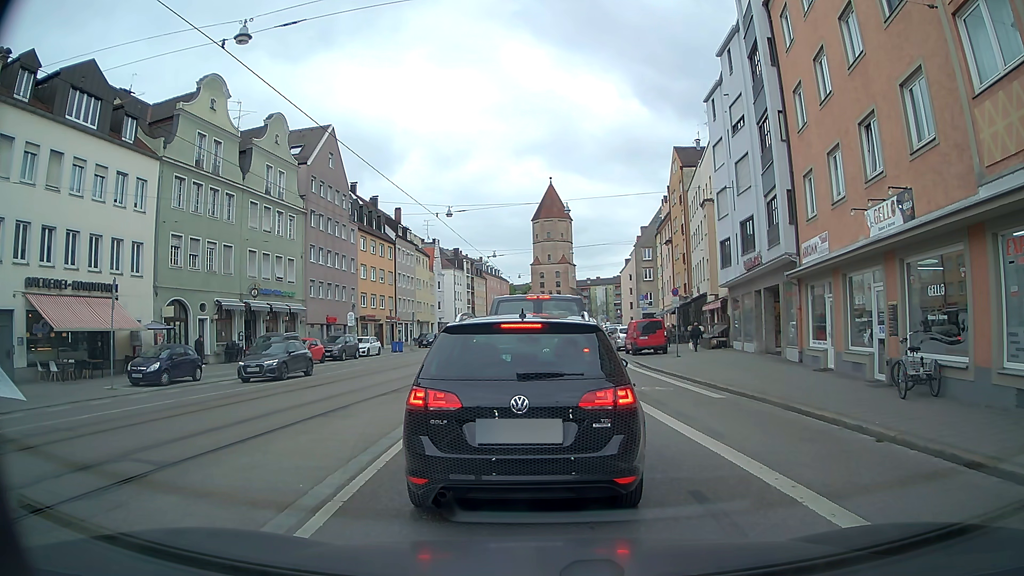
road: tertiary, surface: asphalt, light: Day
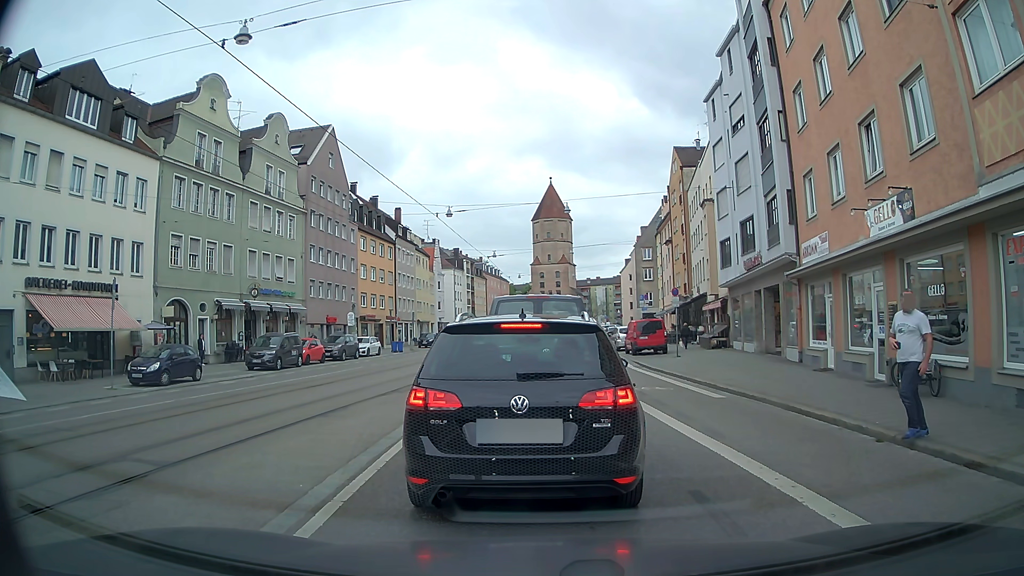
(0.0, 0.0) m; 0°
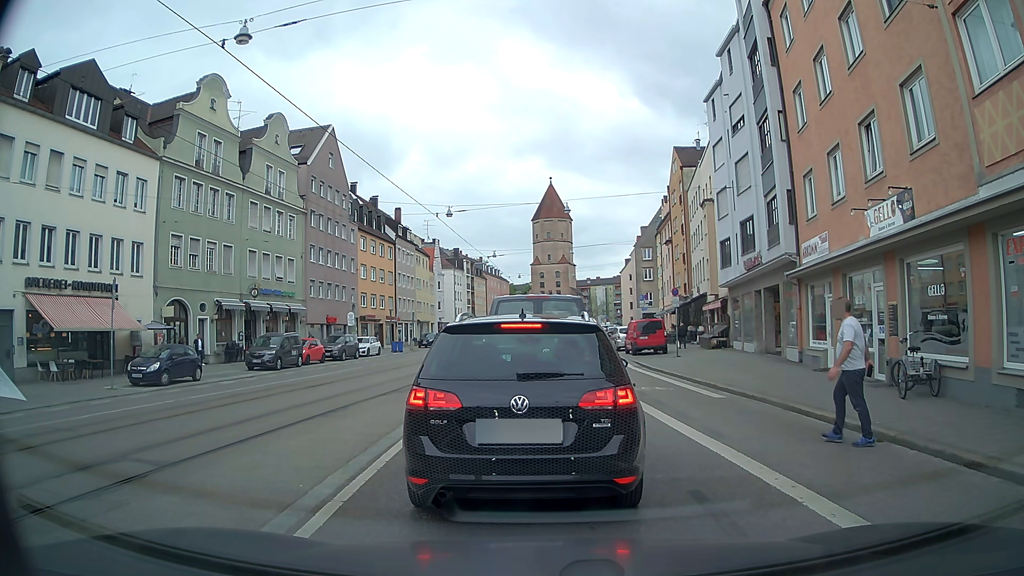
(0.0, 0.0) m; 0°
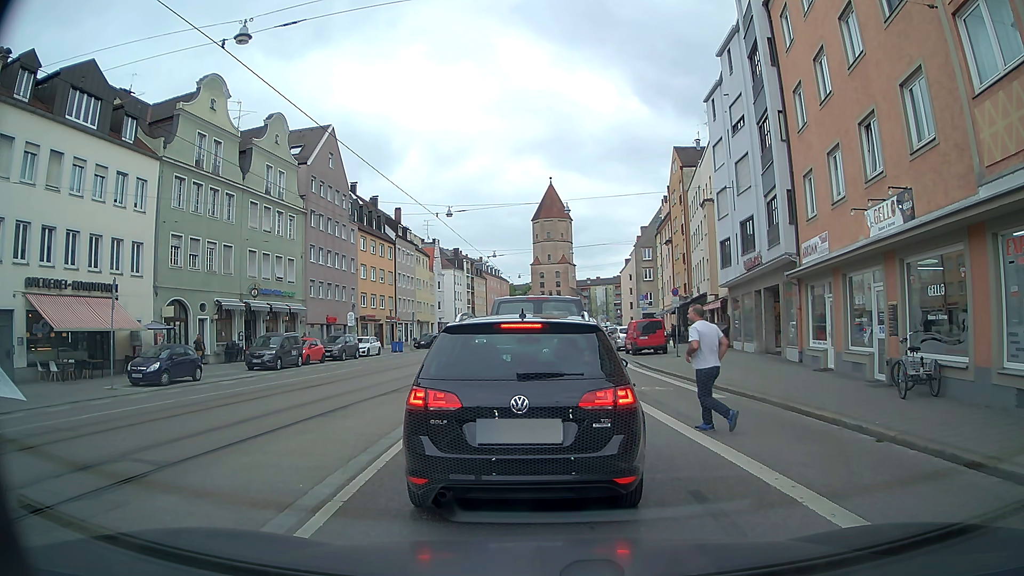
(0.0, 0.0) m; 0°
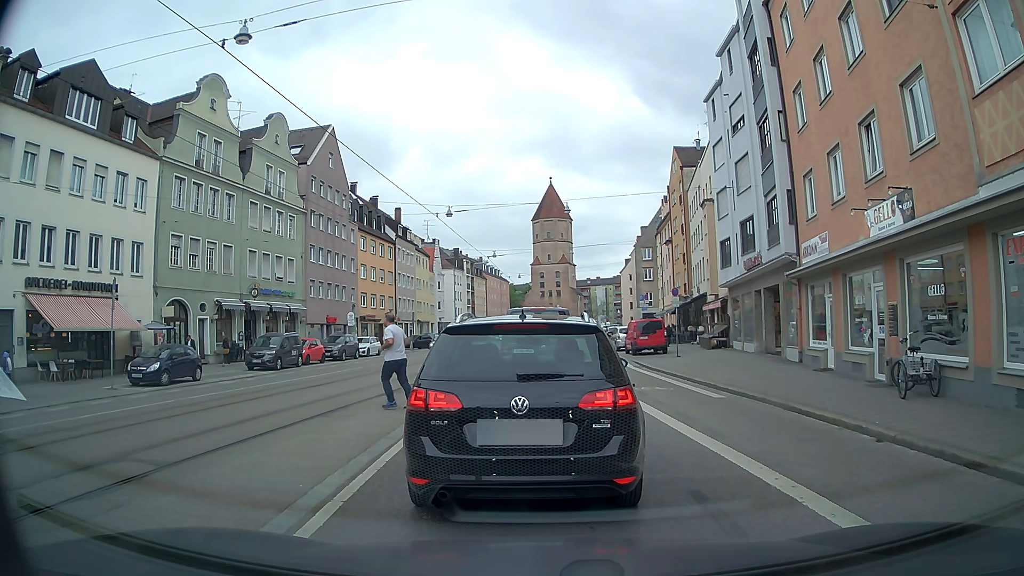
(0.0, 0.0) m; 0°
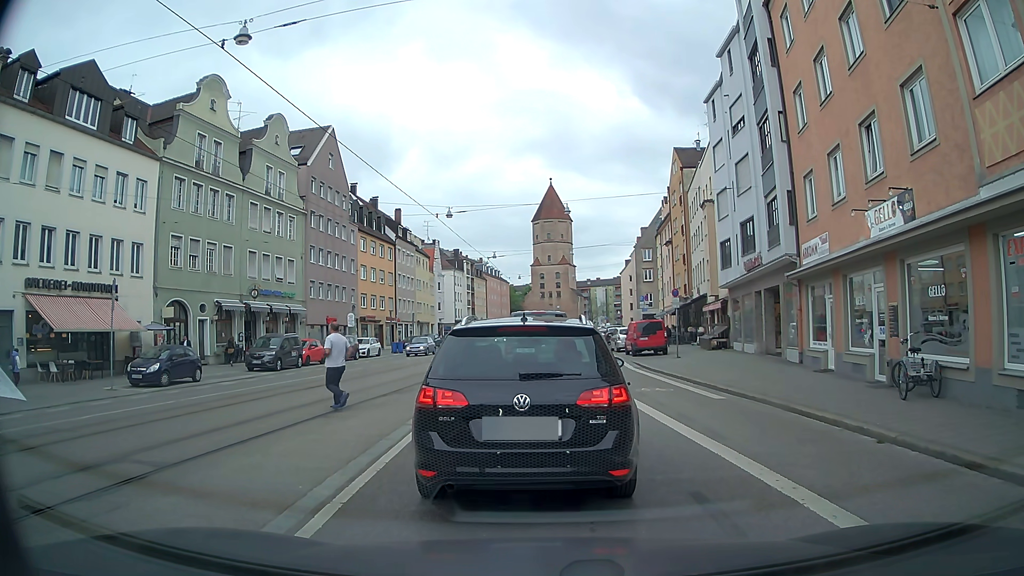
(0.0, 0.0) m; 0°
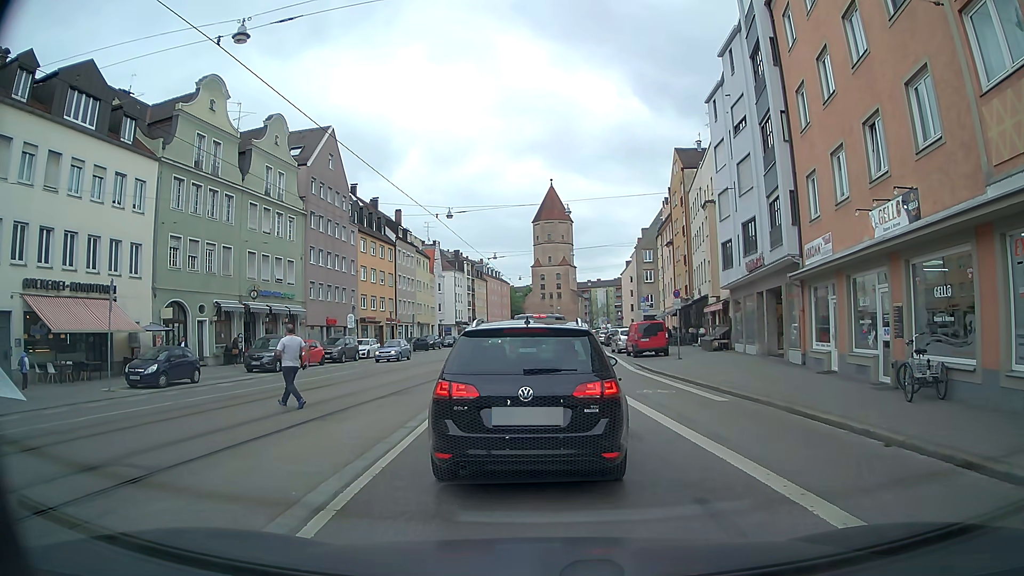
(0.0, +0.2) m; 0°
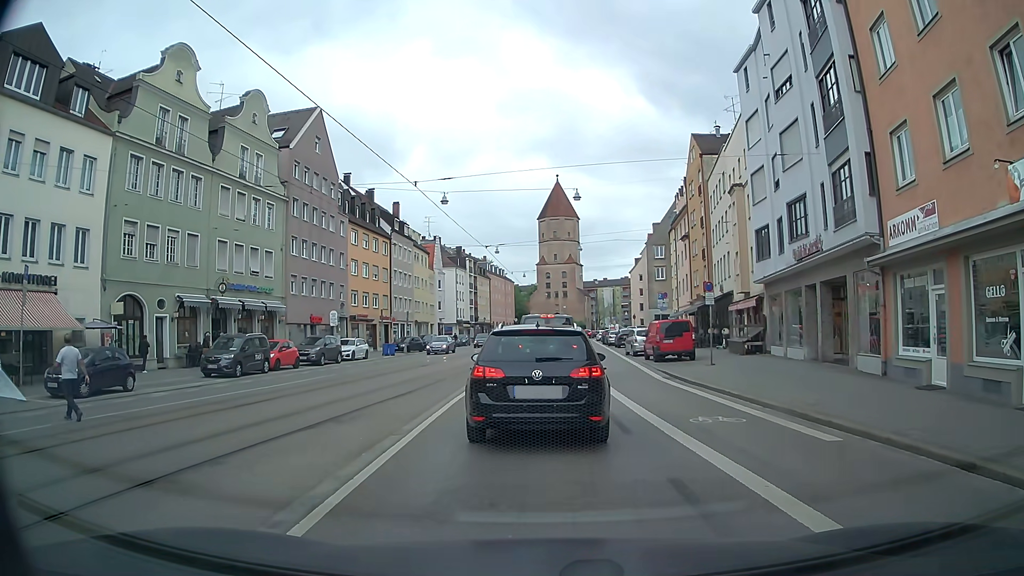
(0.0, +5.4) m; -1°
